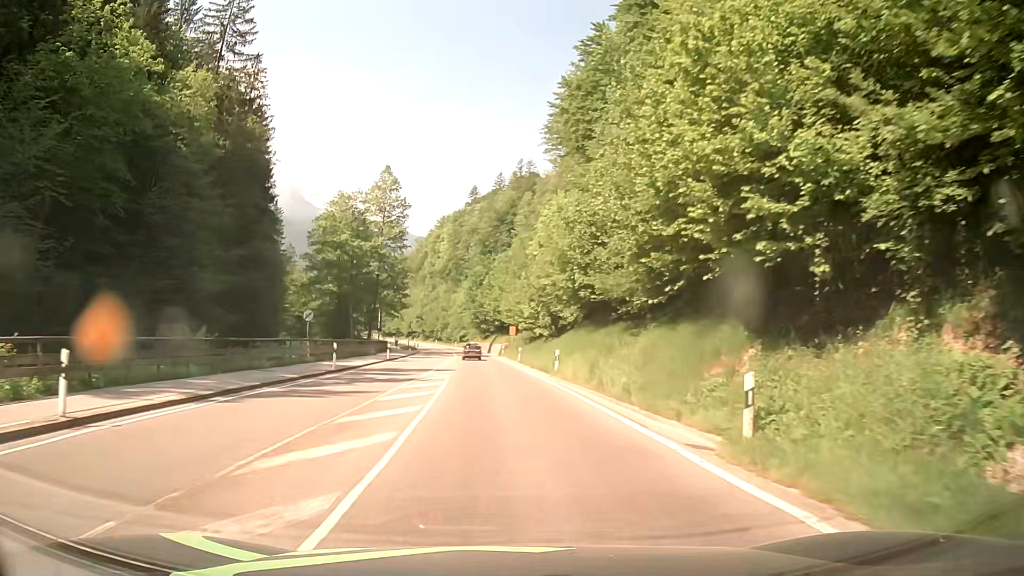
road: primary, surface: asphalt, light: Day
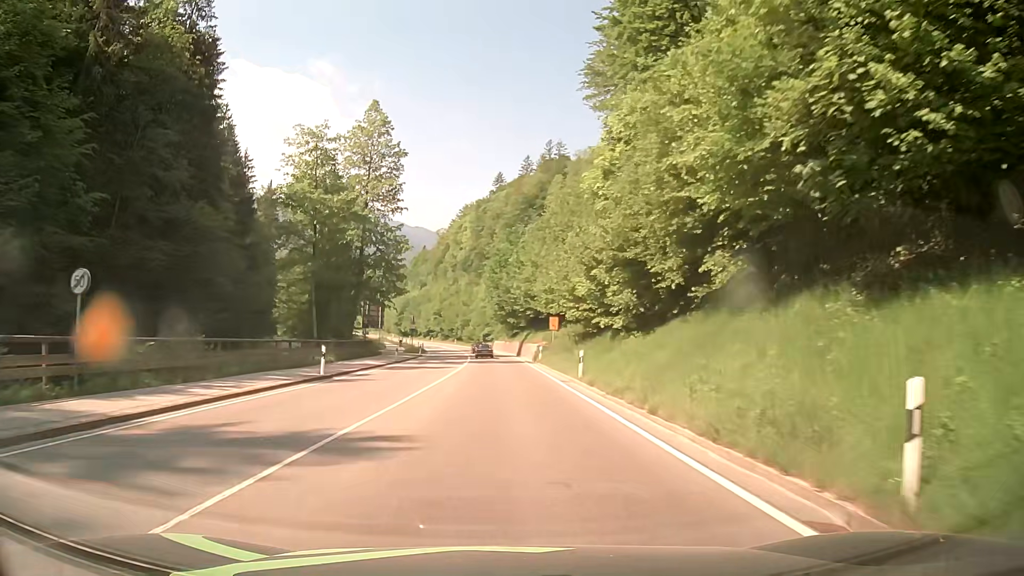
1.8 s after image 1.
(-0.8, +24.4) m; -3°
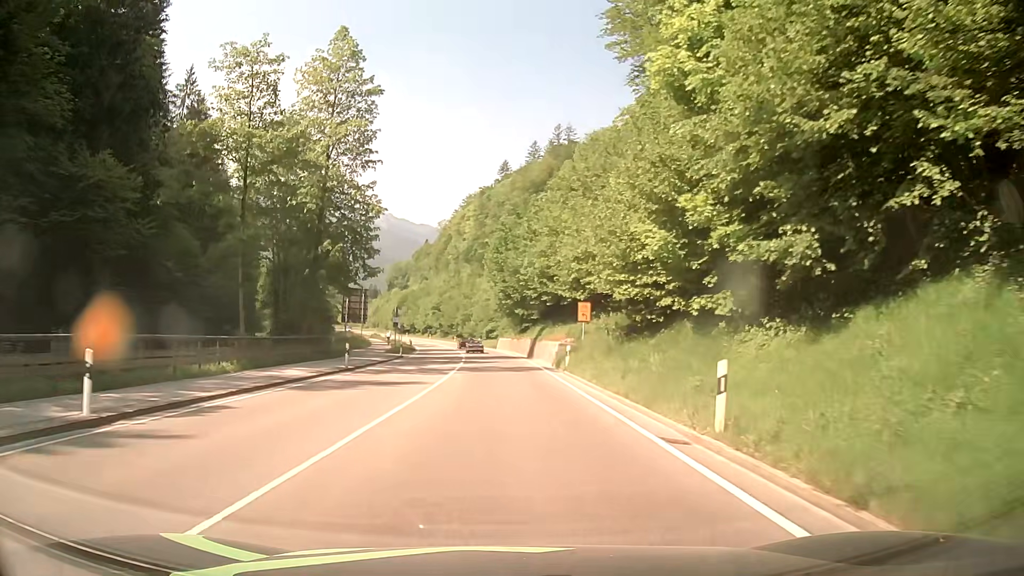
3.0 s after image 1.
(-0.2, +15.4) m; -1°
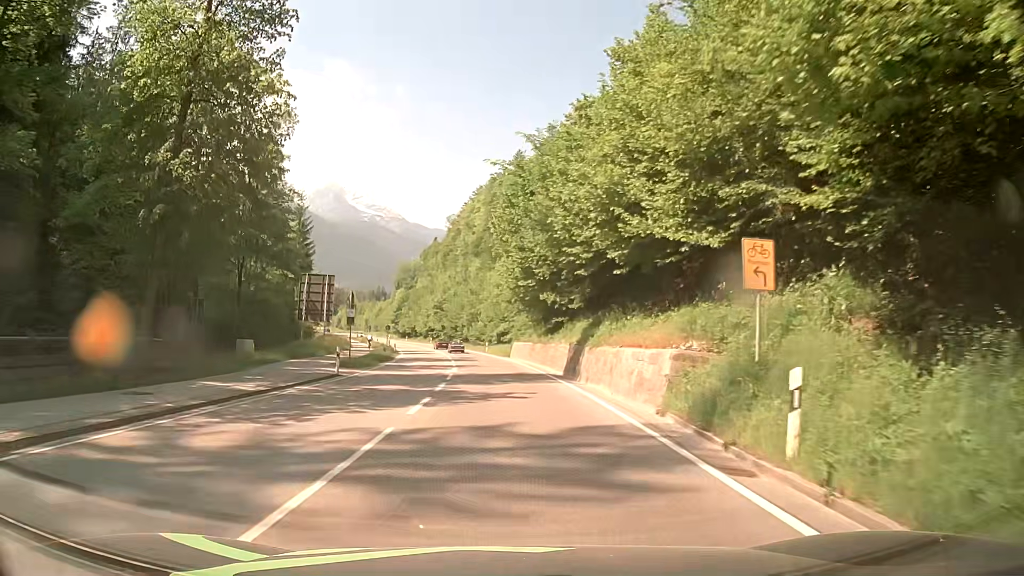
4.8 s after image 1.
(-0.2, +22.3) m; -1°
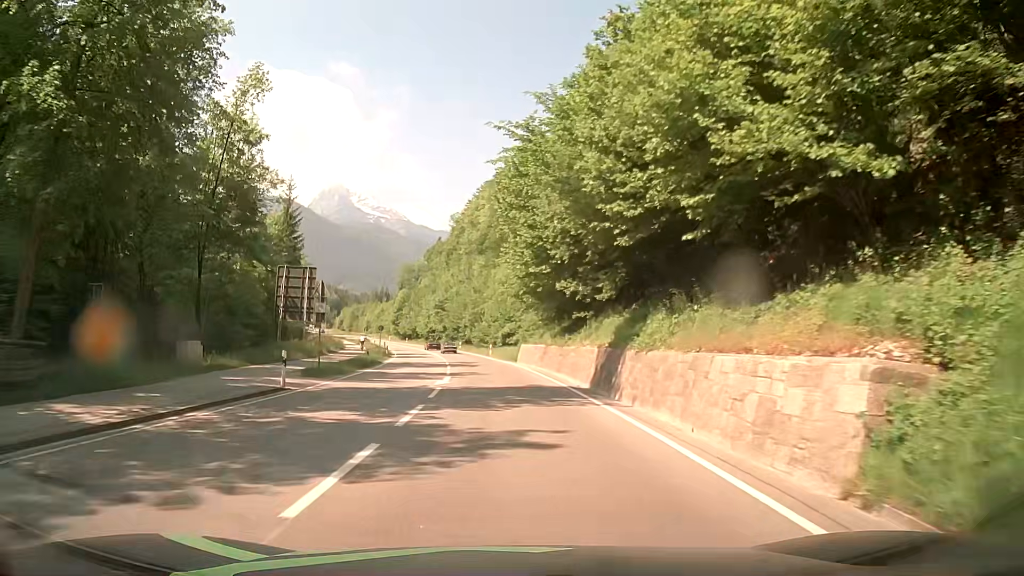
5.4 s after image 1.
(0.0, +7.6) m; 0°
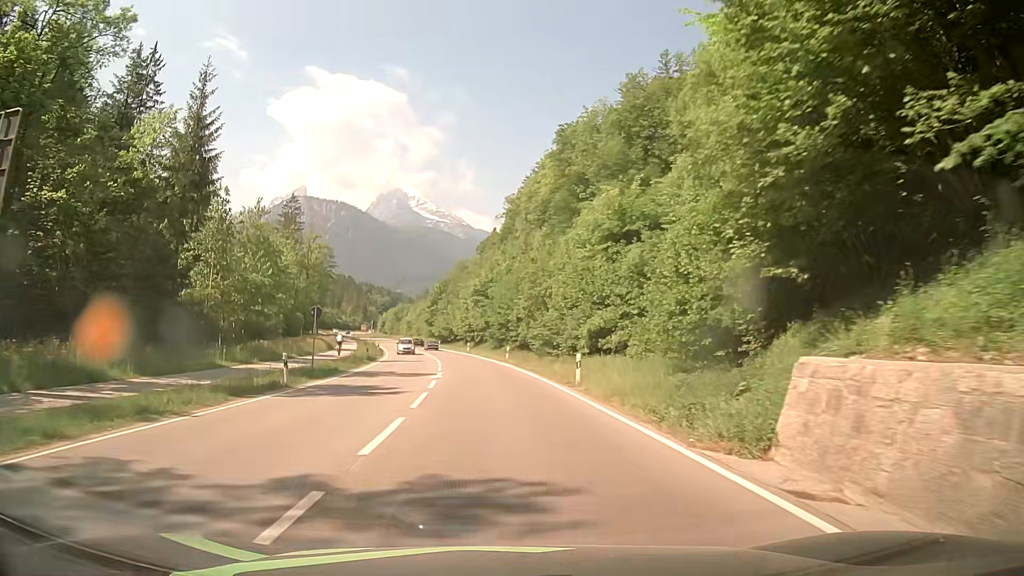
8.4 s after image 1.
(-1.4, +39.3) m; -5°
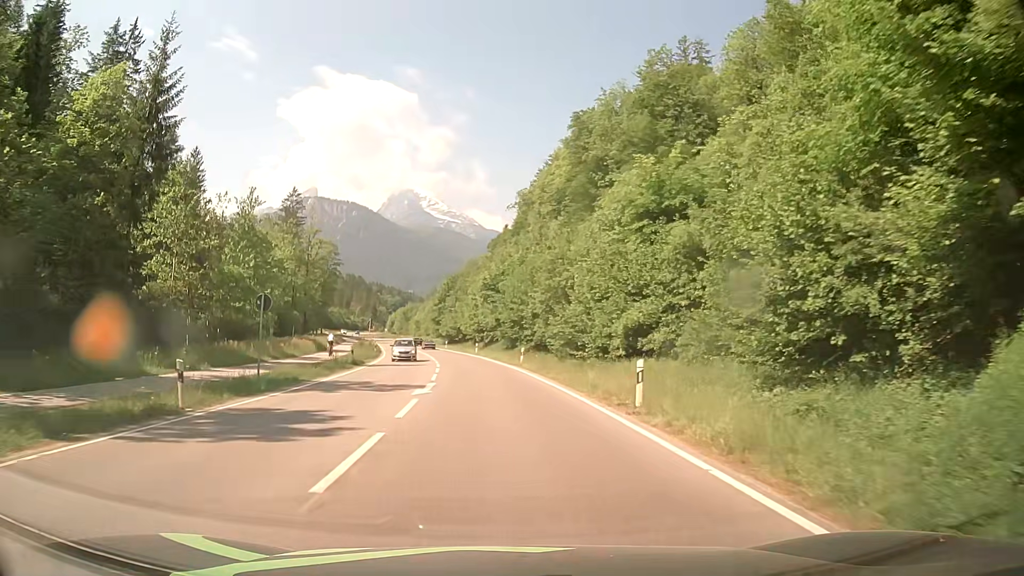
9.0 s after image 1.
(0.0, +8.1) m; 0°
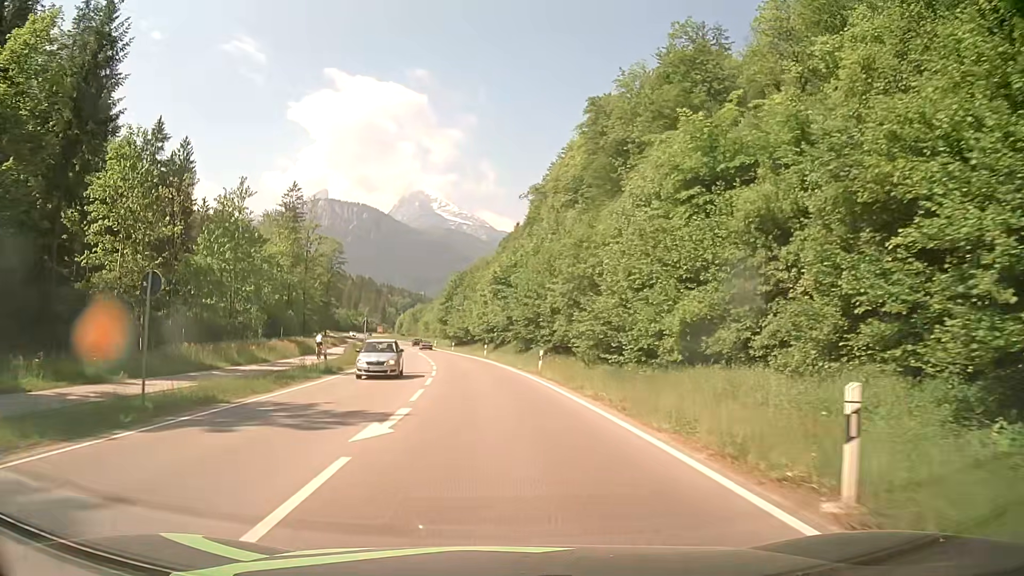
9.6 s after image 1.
(-0.2, +8.2) m; -2°
(0, +10) (-1, +20) (-1, +30) (-2, +40) (-4, +50) (-5, +60) (-7, +70) (-8, +79) (-10, +89) (-12, +99) m
